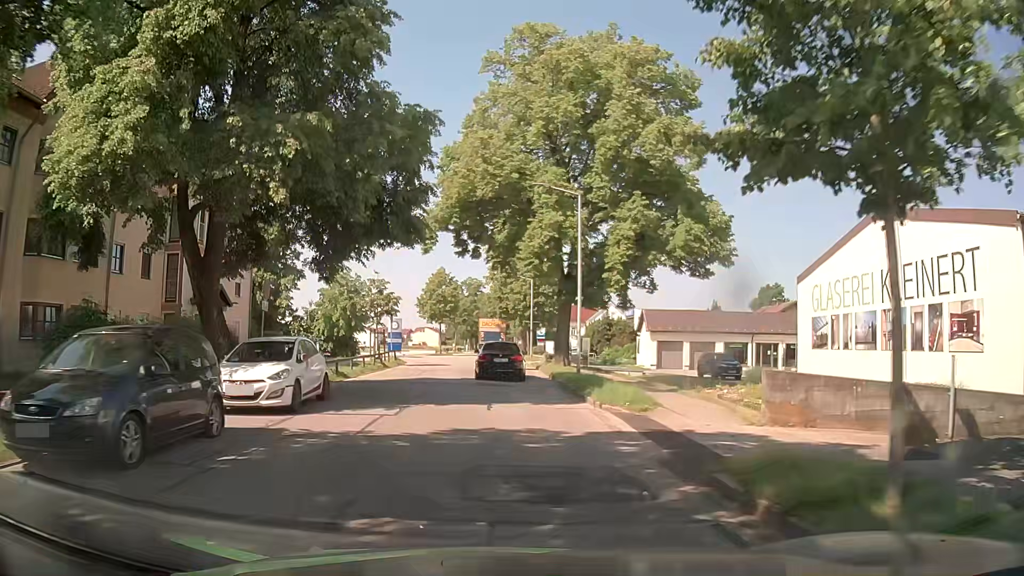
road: unclassified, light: Day
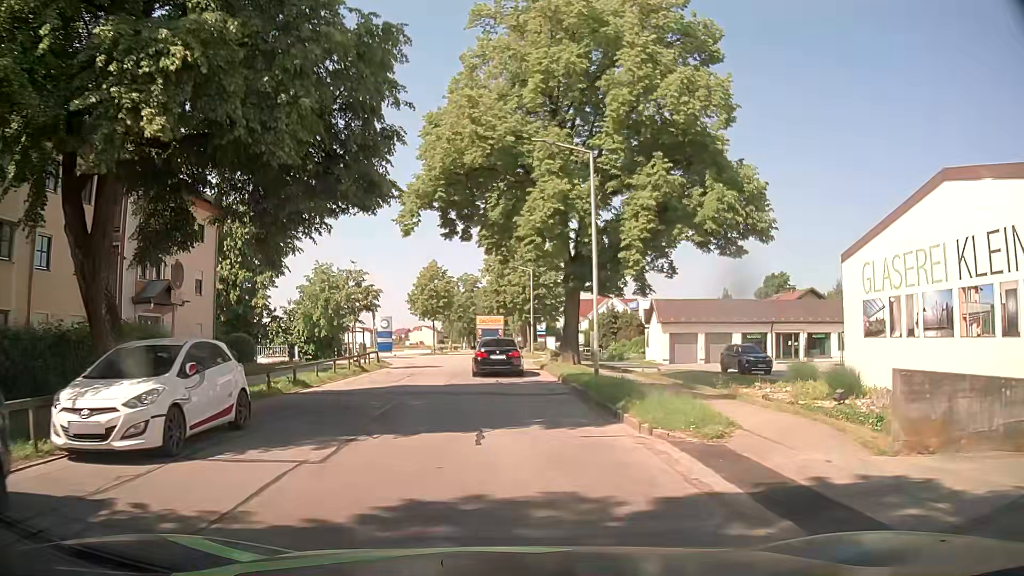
(0.0, +5.0) m; +1°
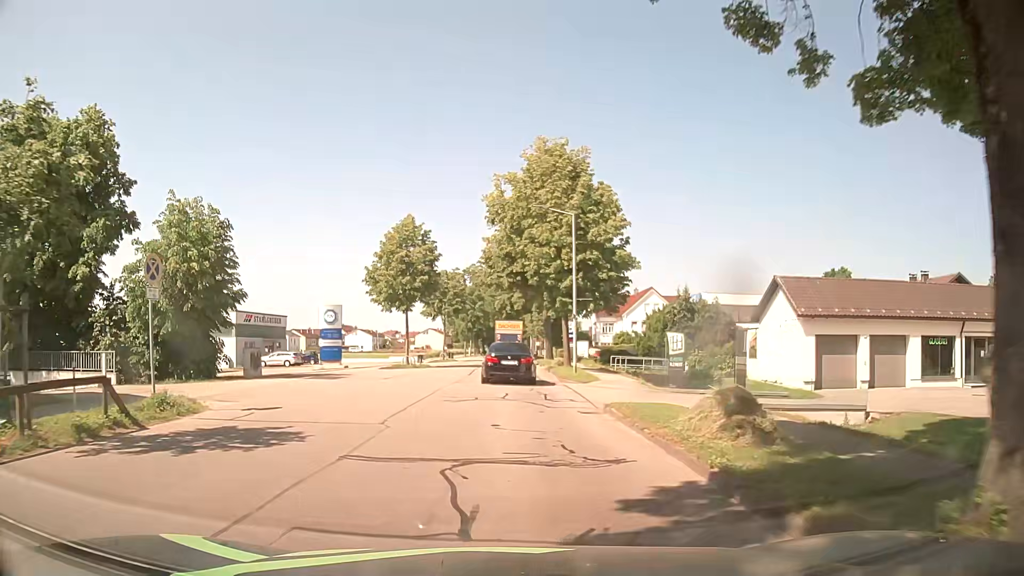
(-0.6, +25.0) m; -3°
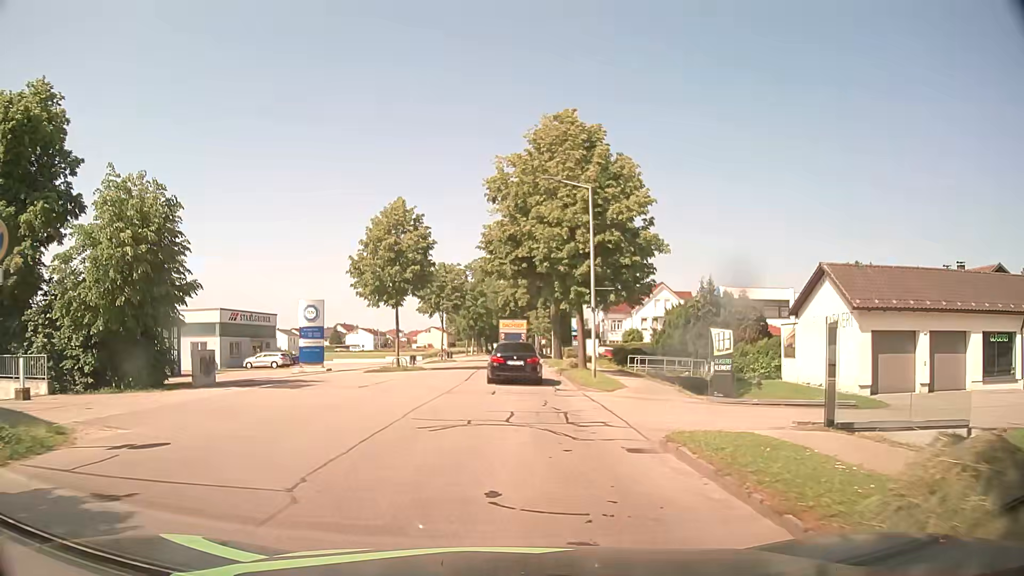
(0.0, +5.0) m; +1°
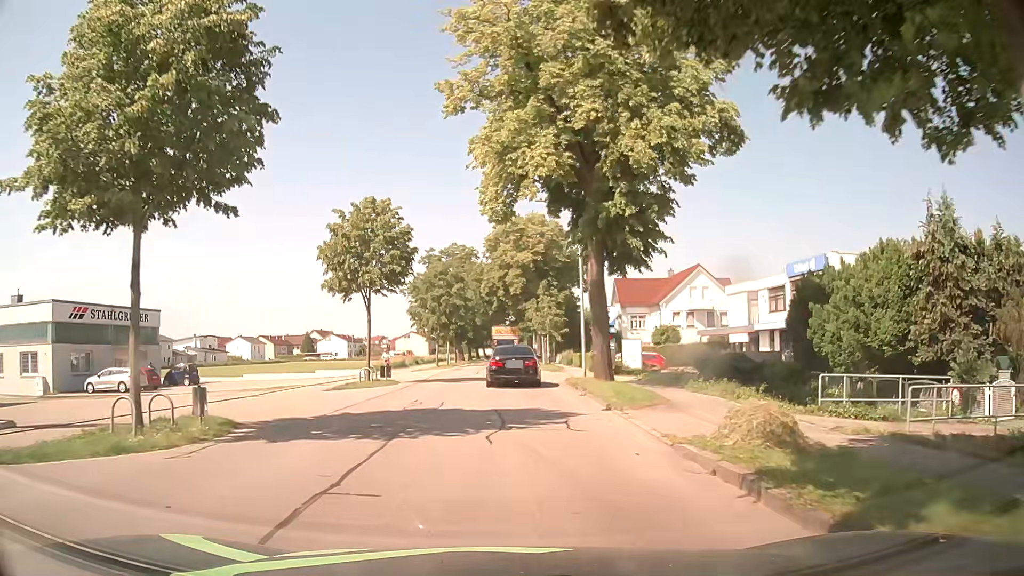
(-0.3, +25.5) m; -1°
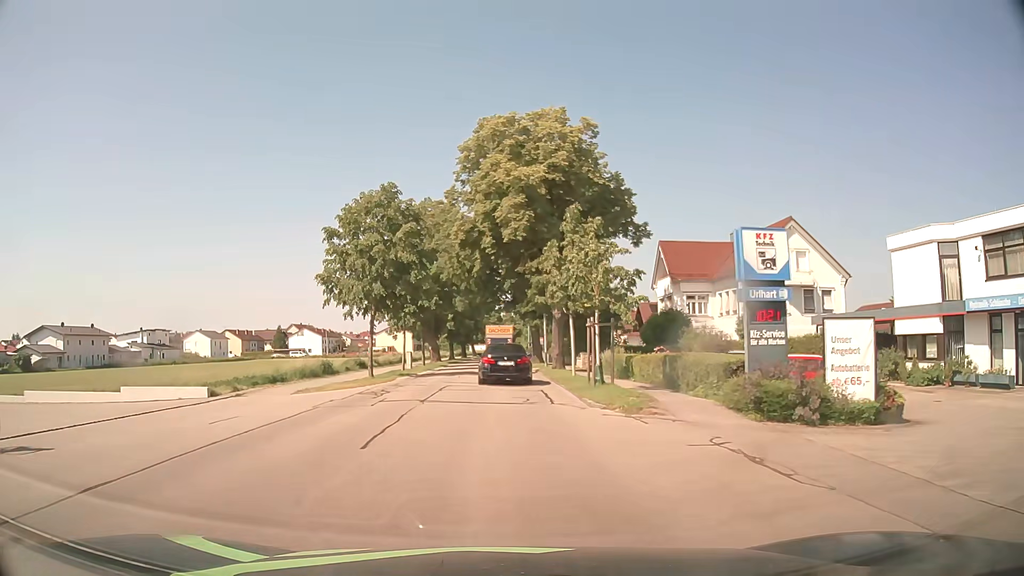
(+0.7, +27.7) m; +1°
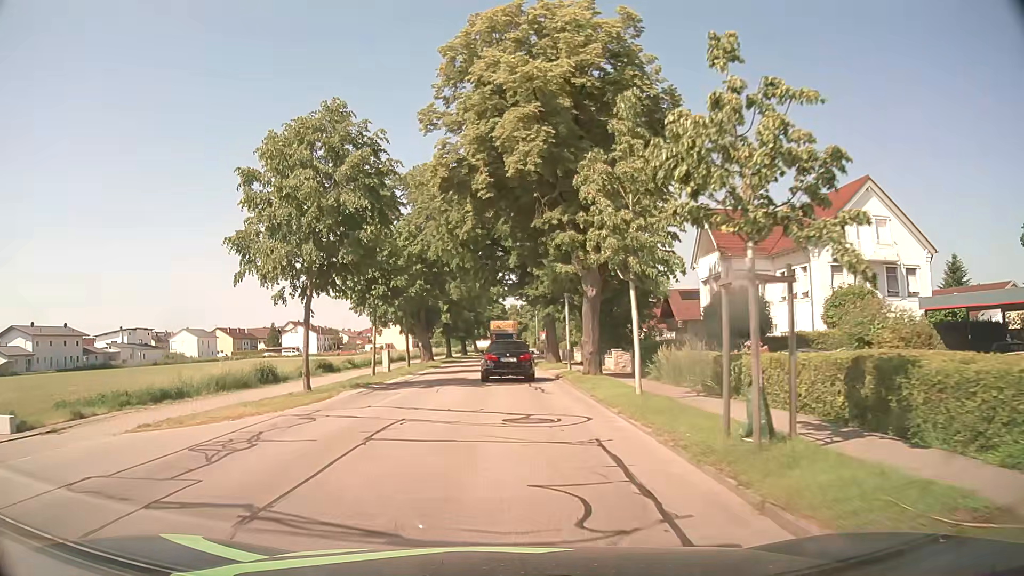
(0.0, +11.7) m; 0°
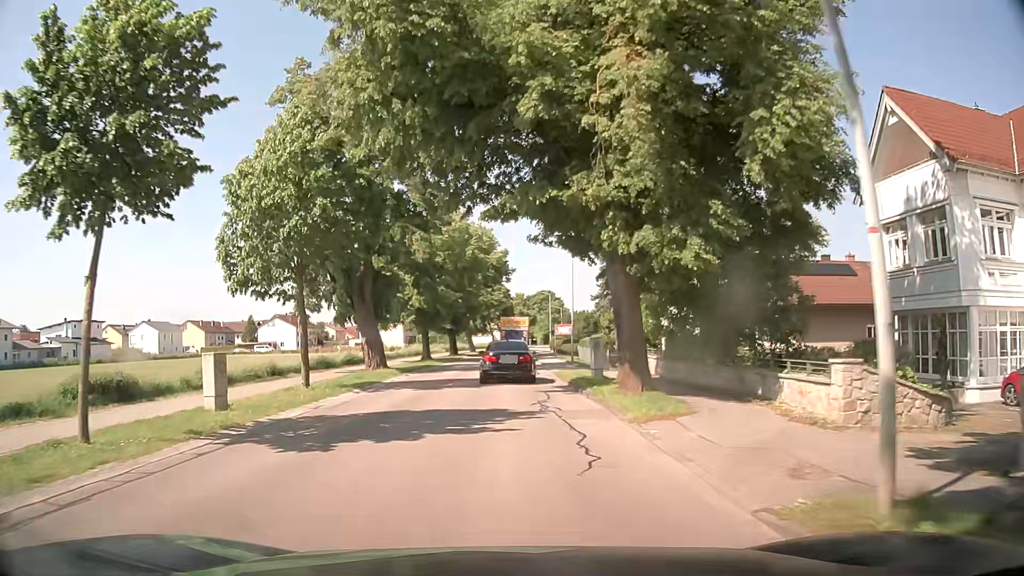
(-0.1, +23.8) m; +2°
(0, +10) (-1, +20) (-1, +30) (-1, +40) (-1, +50) (-1, +60) (-1, +70) (-1, +80) (0, +90) (0, +100) m
